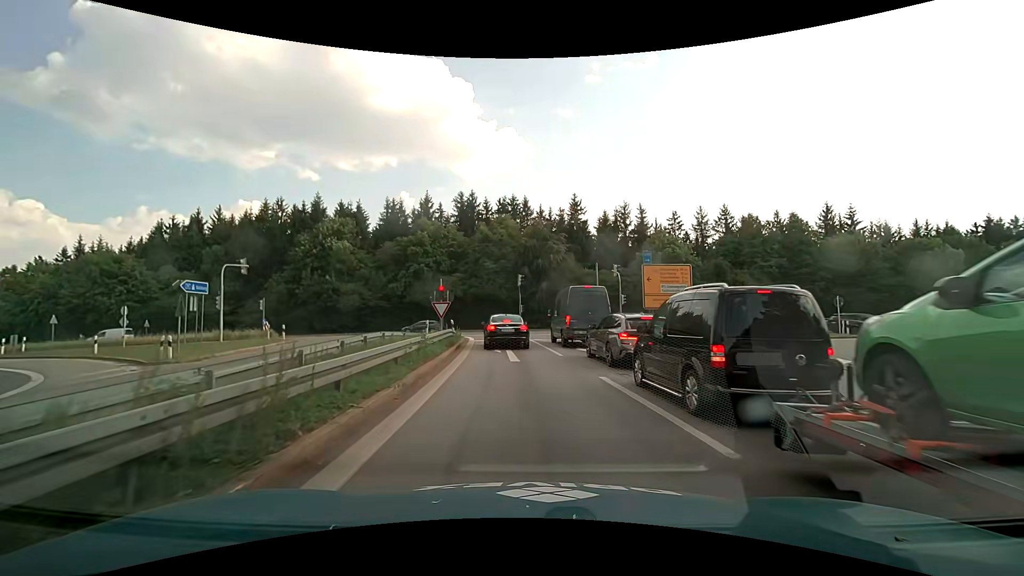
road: motorway_link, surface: asphalt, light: Day
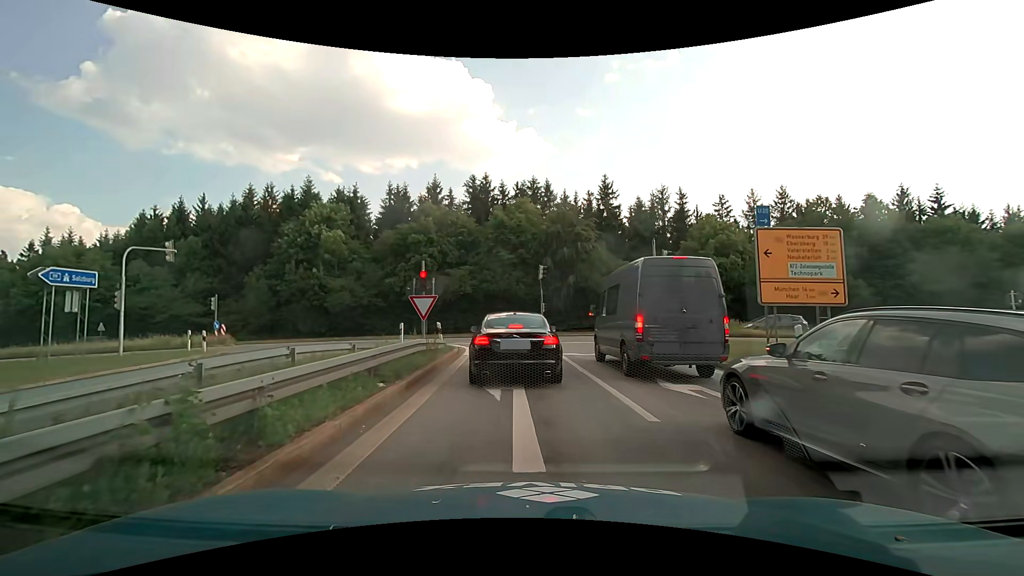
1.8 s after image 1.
(-0.2, +10.0) m; -2°
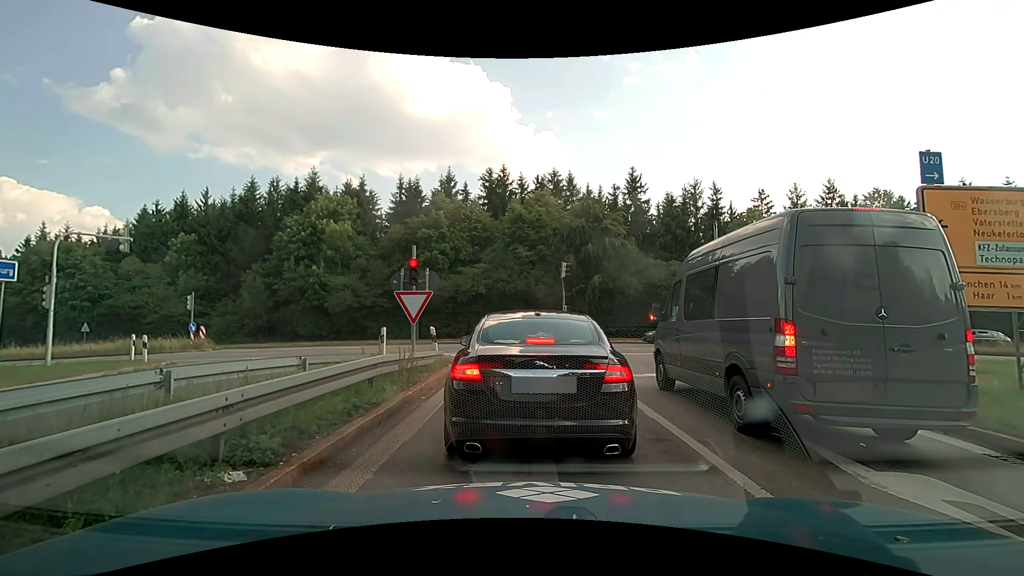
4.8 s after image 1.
(-0.2, +4.7) m; -2°
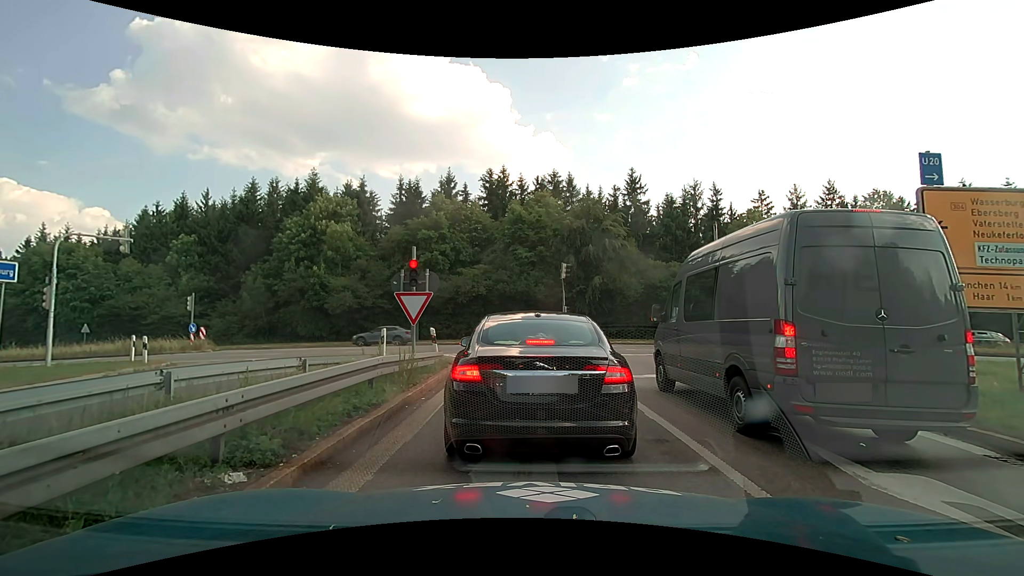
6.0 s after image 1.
(0.0, 0.0) m; 0°
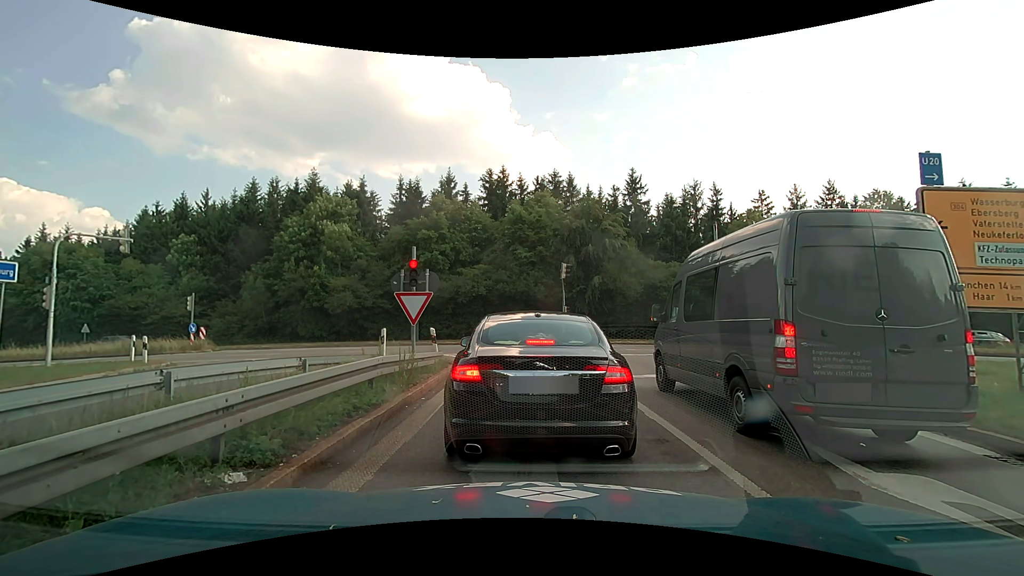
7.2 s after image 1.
(0.0, 0.0) m; 0°
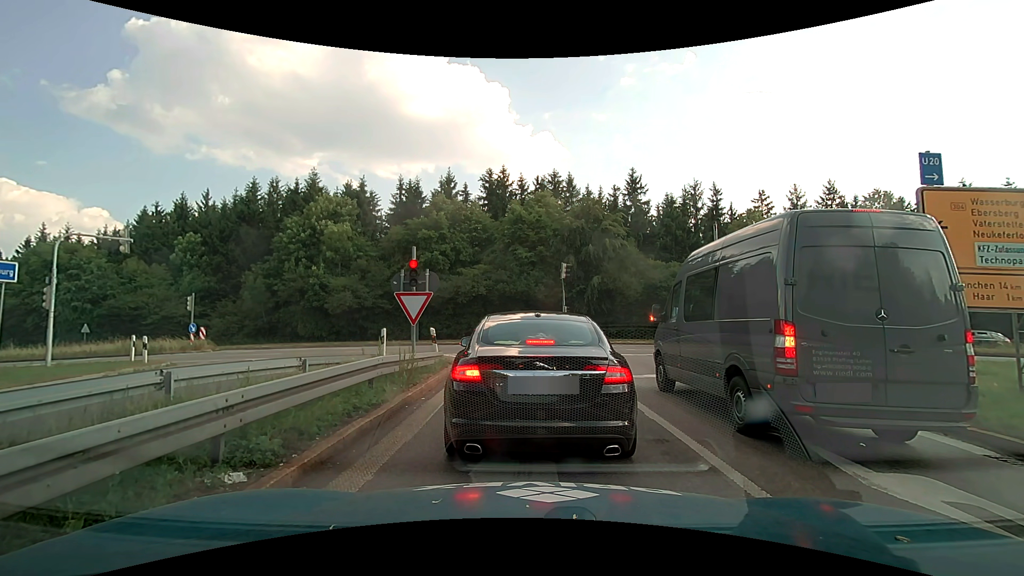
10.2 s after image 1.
(0.0, 0.0) m; 0°
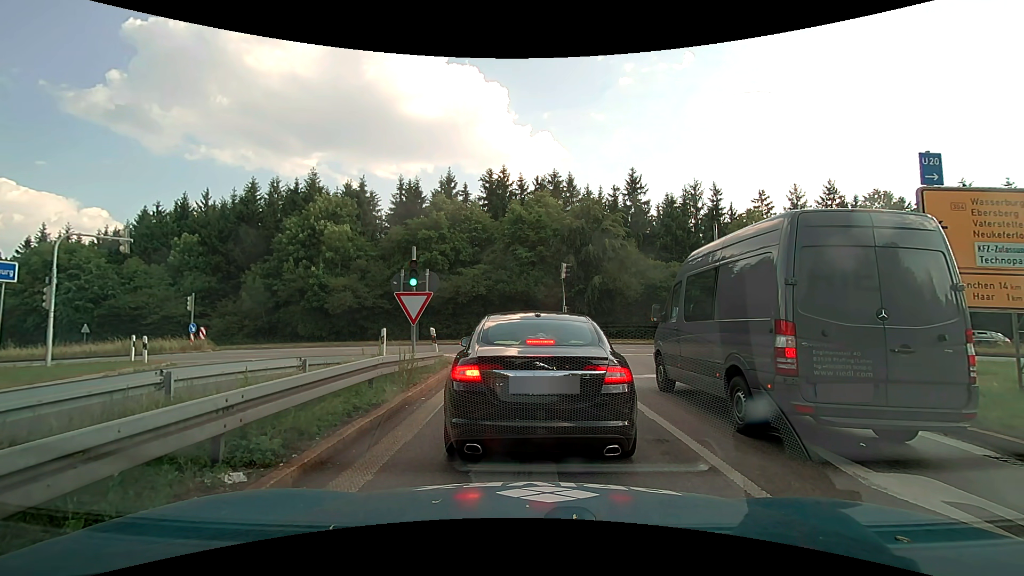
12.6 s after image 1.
(0.0, 0.0) m; 0°
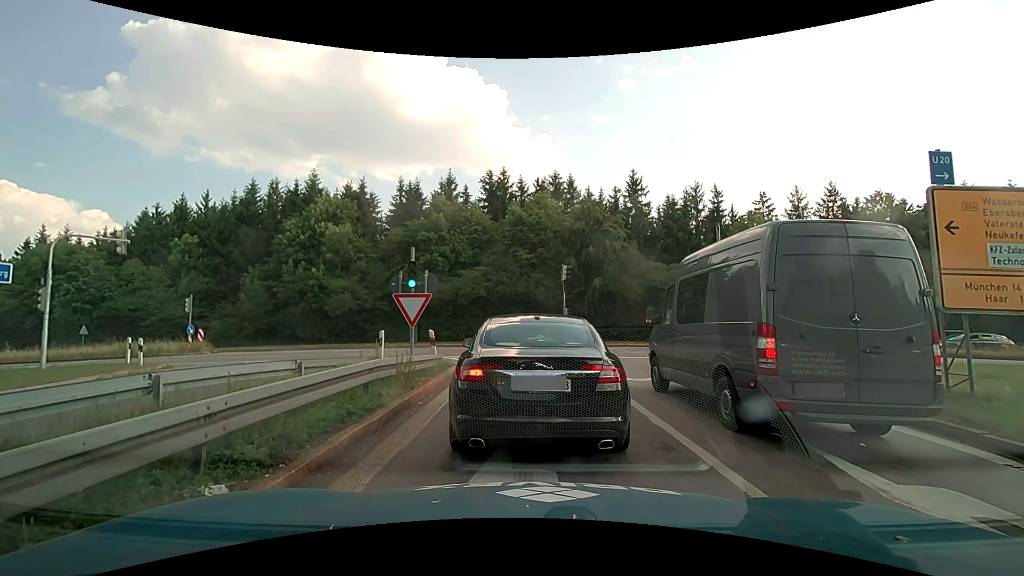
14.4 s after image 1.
(0.0, +0.2) m; 0°
(0, +10) (0, +20) (-3, +30) (-10, +36) (-20, +39) (-30, +40) (-40, +40) (-50, +40) (-60, +41) (-70, +41) m
